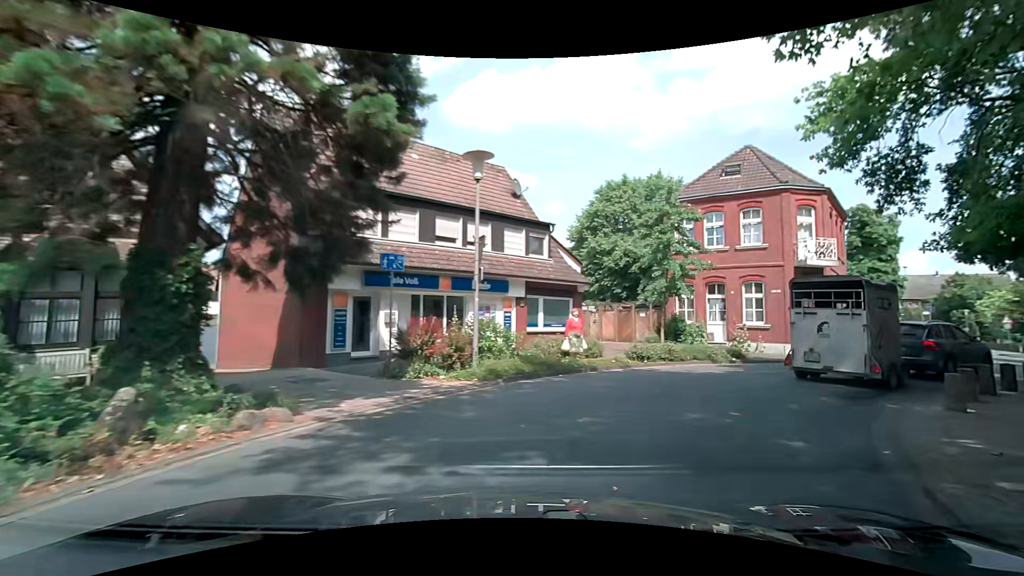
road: secondary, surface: asphalt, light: Day
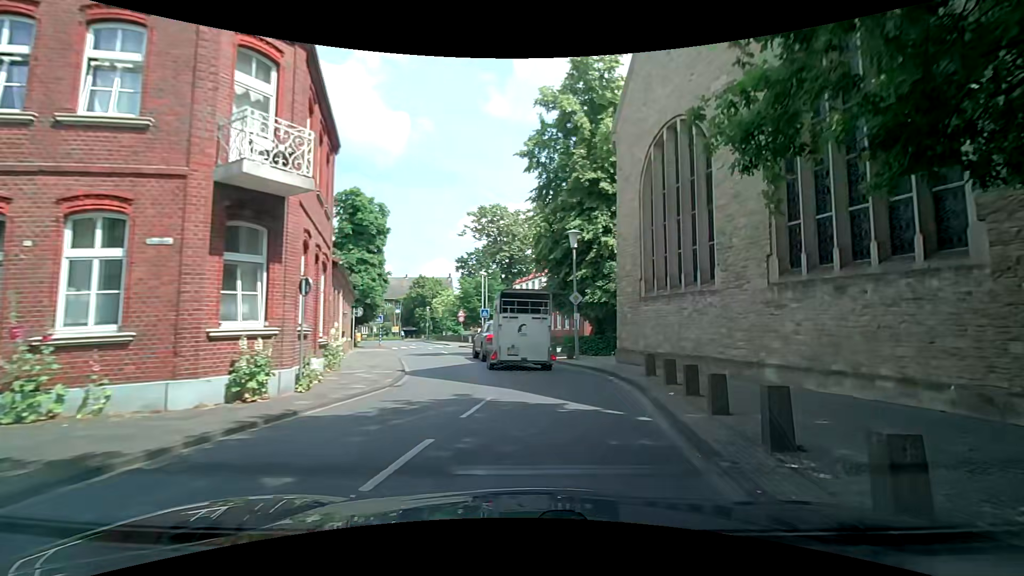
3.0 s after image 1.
(+7.4, +14.3) m; +52°
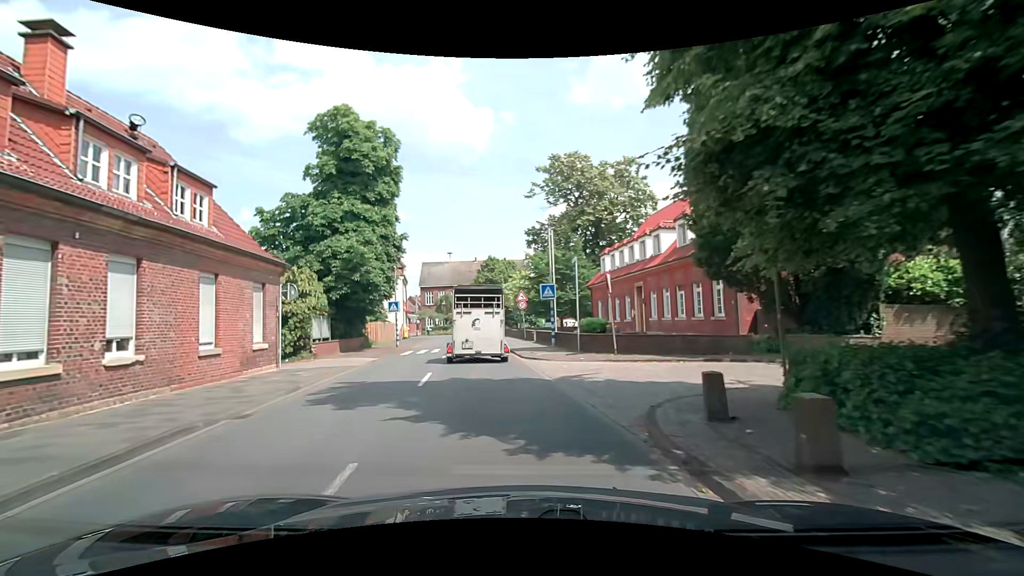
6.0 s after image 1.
(+0.5, +19.3) m; -10°
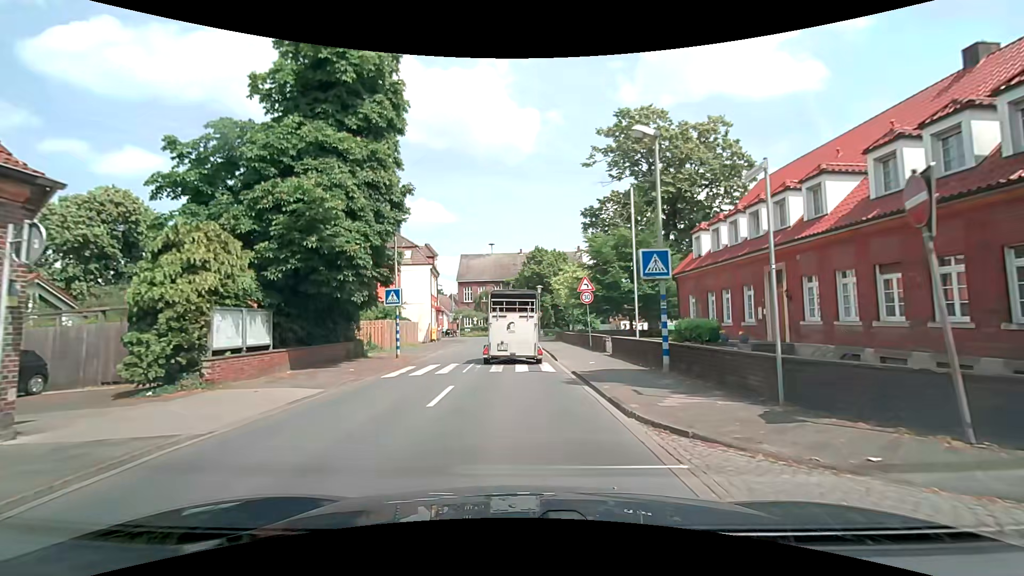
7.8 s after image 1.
(-0.6, +11.8) m; -4°
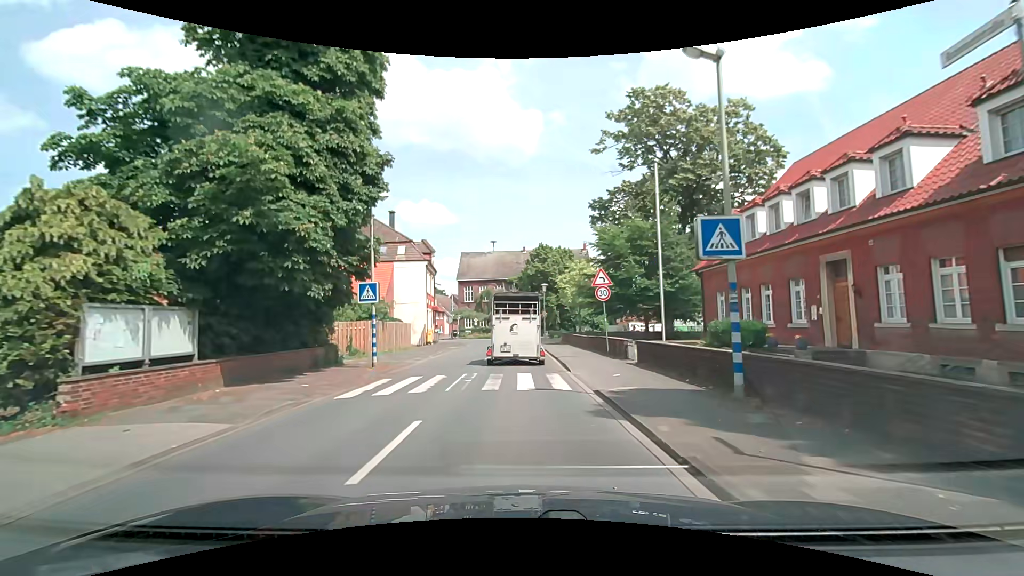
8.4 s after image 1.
(0.0, +4.0) m; 0°
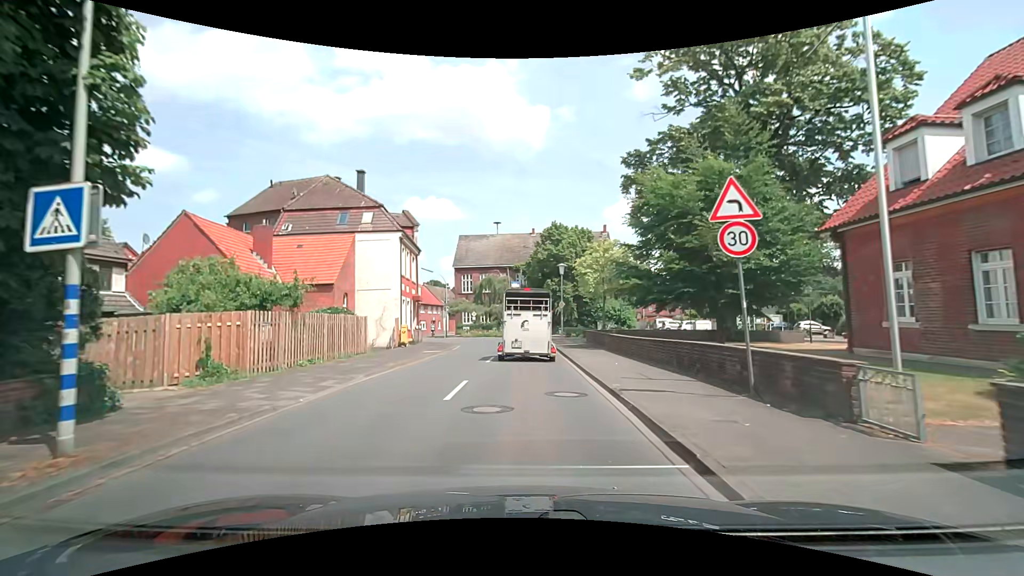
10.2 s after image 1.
(0.0, +12.4) m; -1°
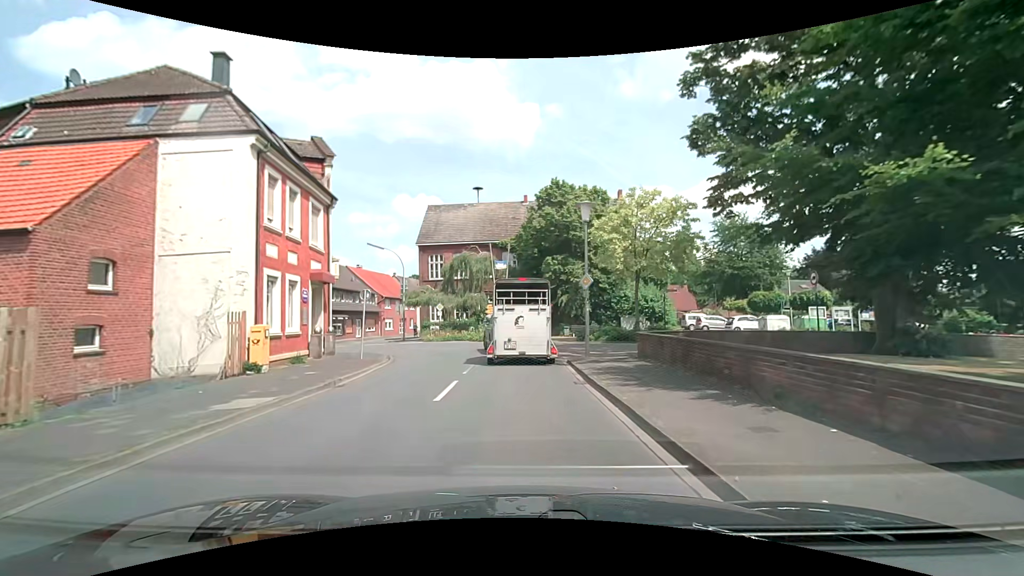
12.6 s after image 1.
(+0.2, +17.0) m; +2°
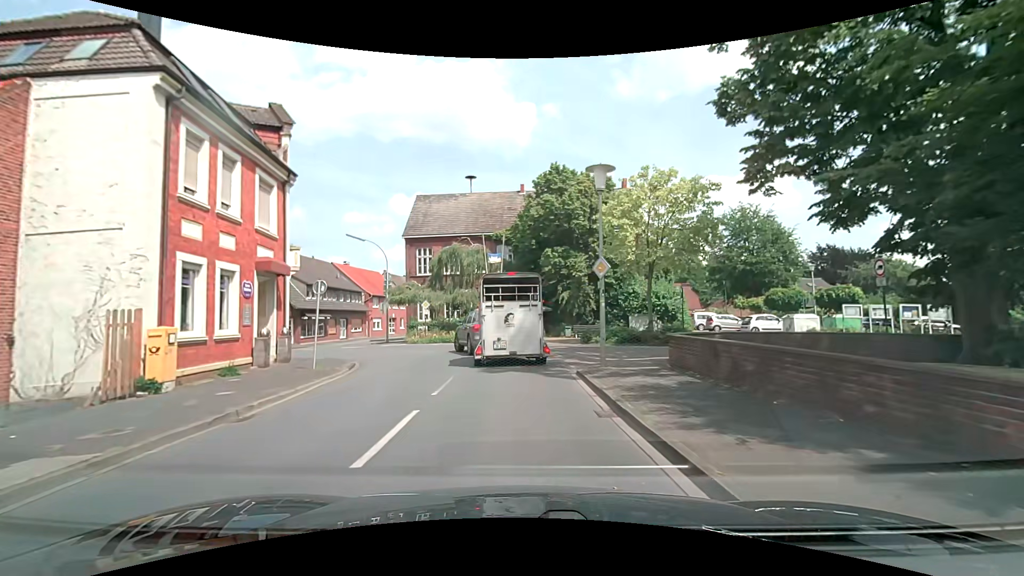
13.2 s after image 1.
(0.0, +4.0) m; -1°
(0, +10) (0, +20) (-5, +29) (-14, +33) (-24, +35) (-34, +37) (-43, +39) (-53, +41) (-63, +43) (-73, +45) m
